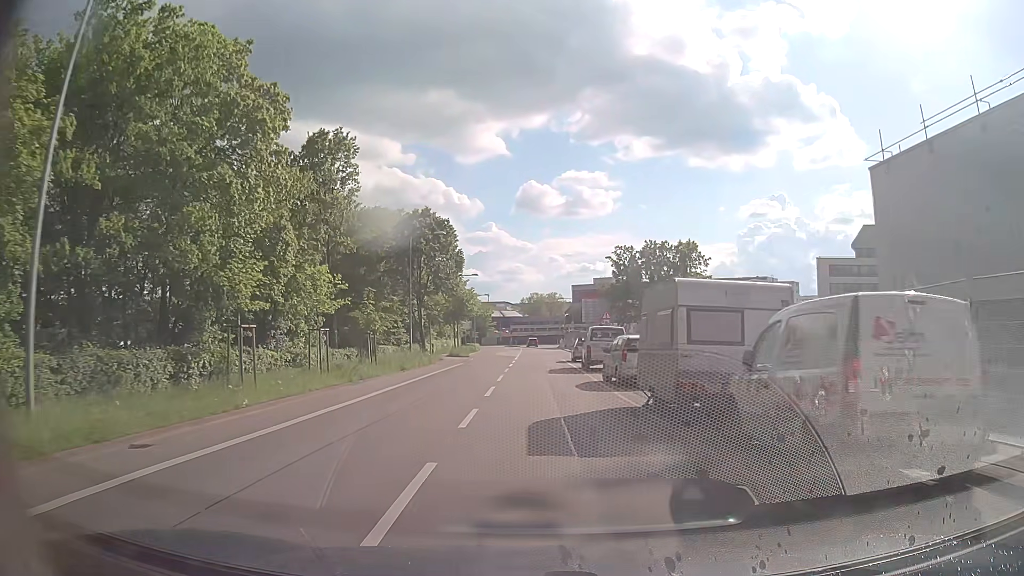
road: secondary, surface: asphalt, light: Day
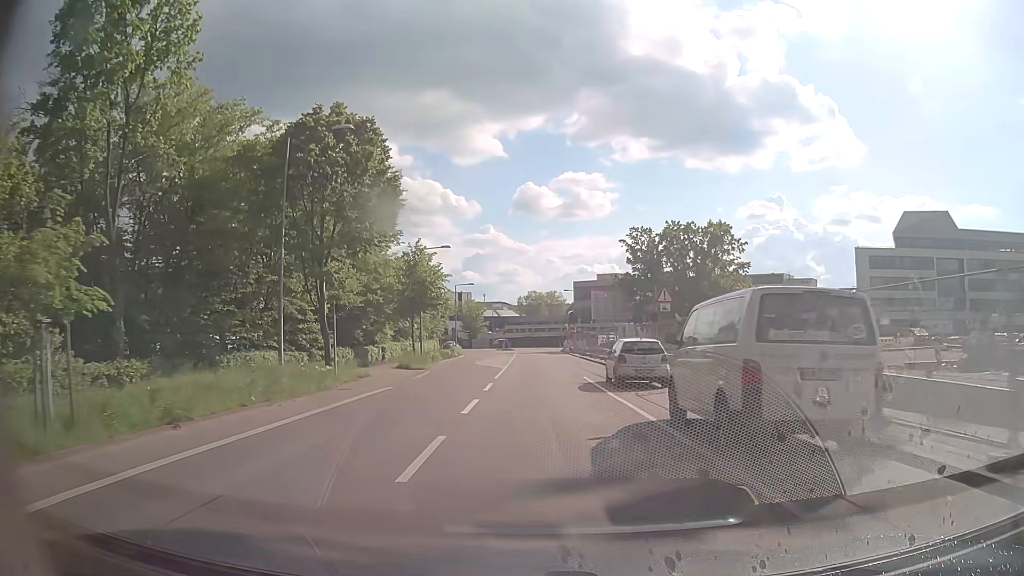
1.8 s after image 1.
(0.0, +22.2) m; 0°
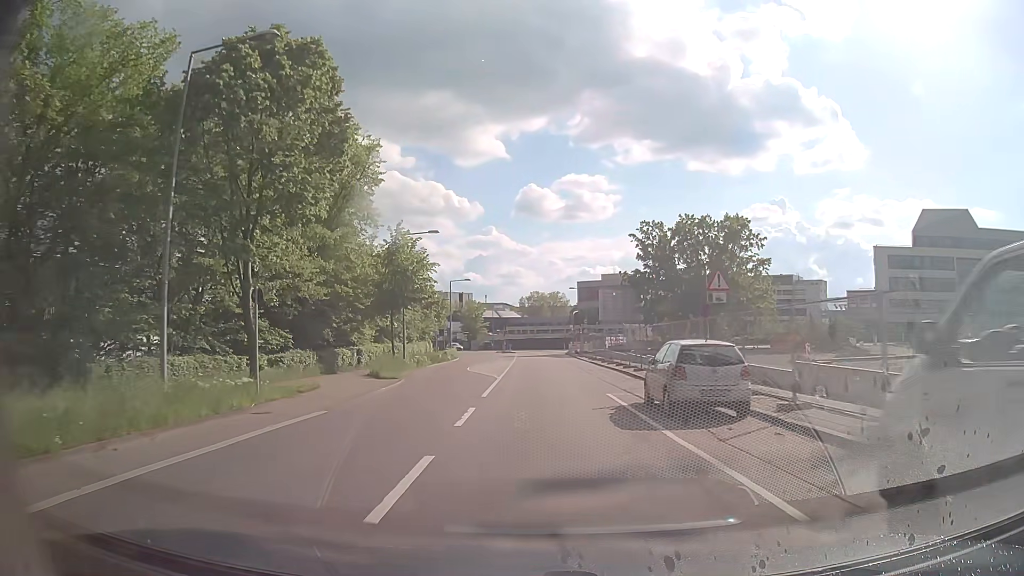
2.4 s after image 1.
(0.0, +7.4) m; 0°
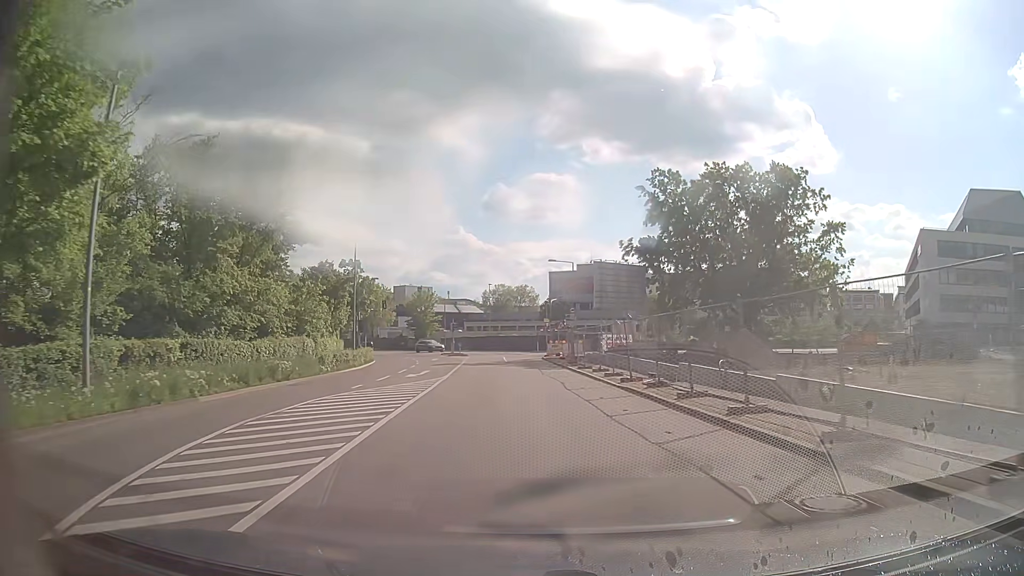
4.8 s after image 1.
(+0.5, +29.3) m; +3°
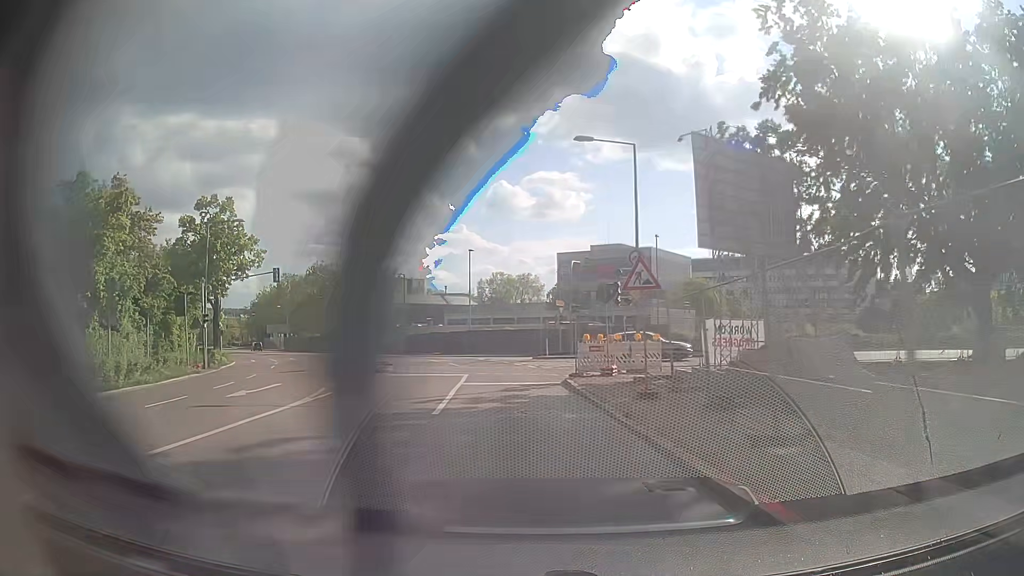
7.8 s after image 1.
(0.0, +35.8) m; -1°
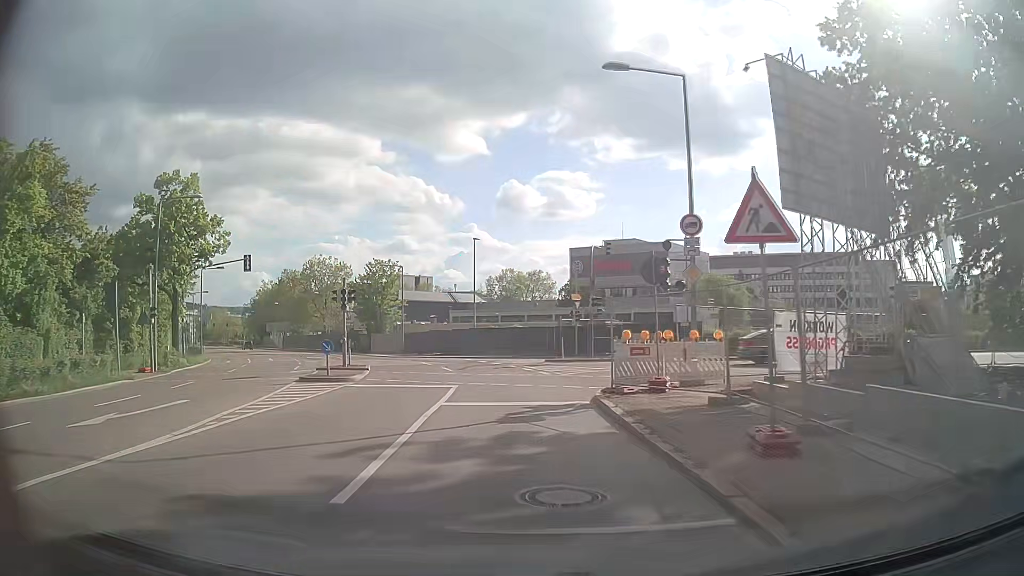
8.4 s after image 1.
(0.0, +6.8) m; -1°
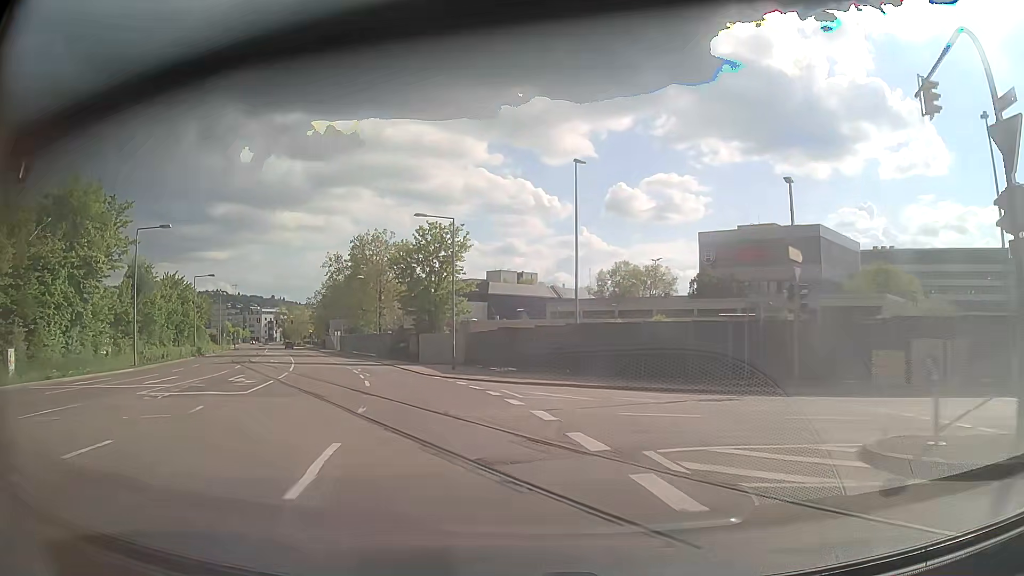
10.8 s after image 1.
(-1.5, +26.6) m; -9°
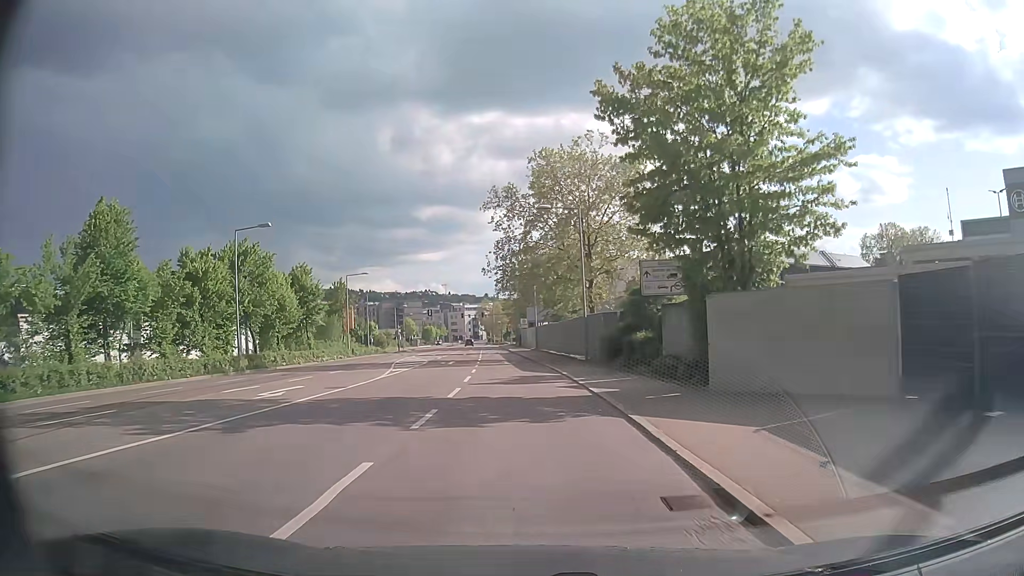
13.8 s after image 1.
(-6.8, +33.7) m; -19°
(0, +10) (-1, +20) (-1, +30) (-1, +40) (-2, +50) (-3, +60) (-3, +70) (-4, +80) (-5, +90) (-6, +100) m
